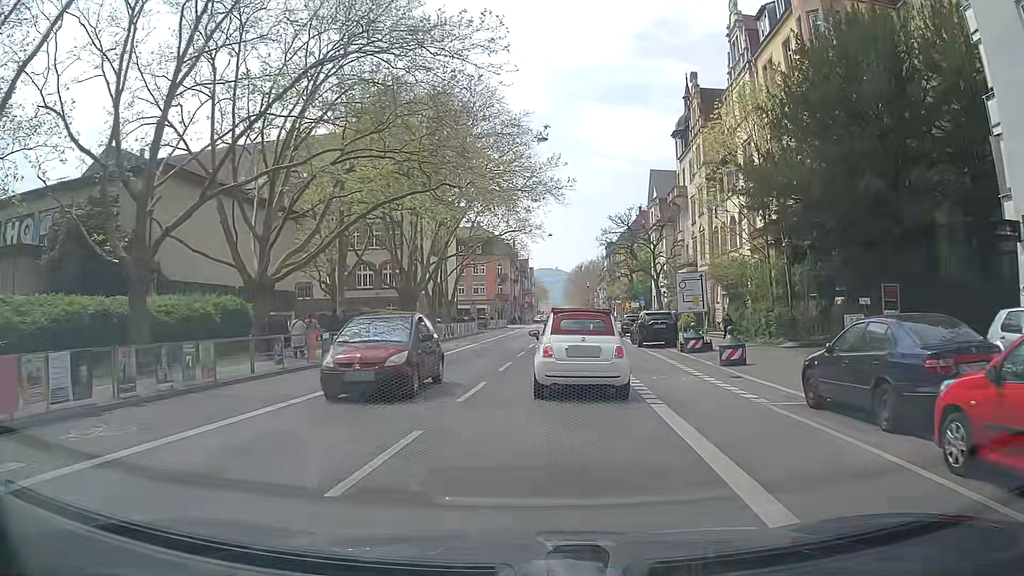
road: secondary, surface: asphalt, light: Day
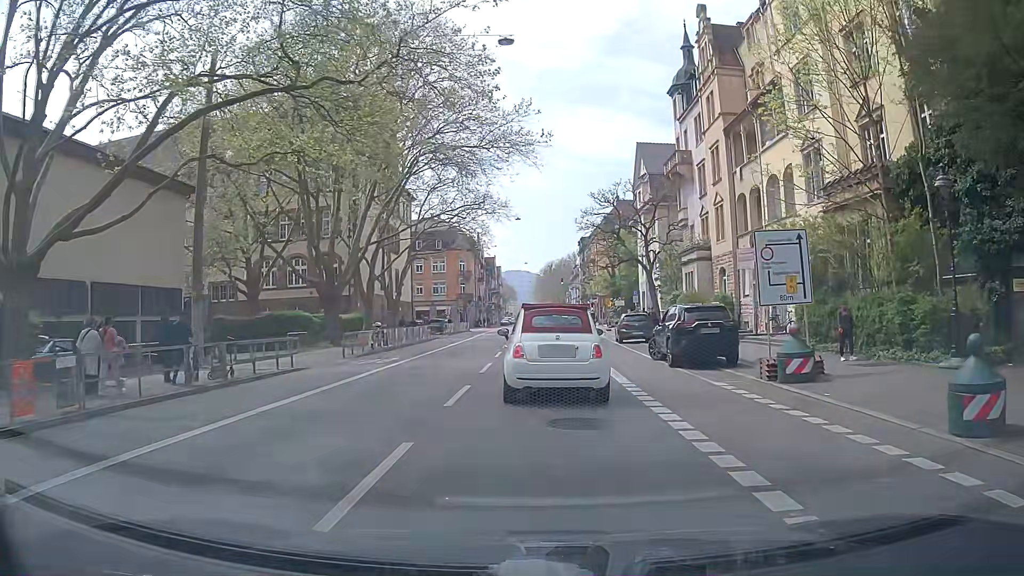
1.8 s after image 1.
(+0.3, +12.9) m; +2°
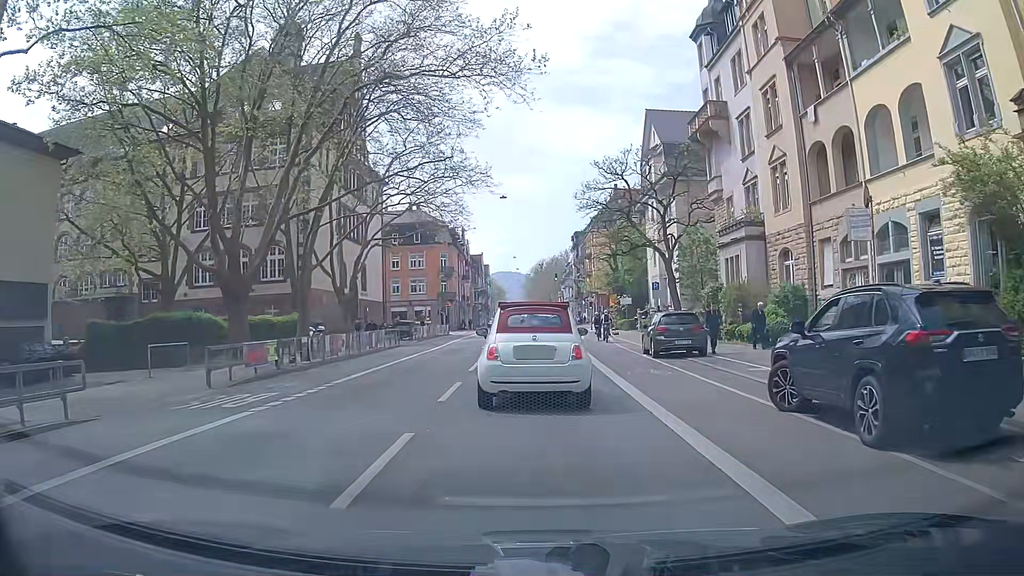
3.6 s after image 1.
(+0.3, +11.4) m; +2°
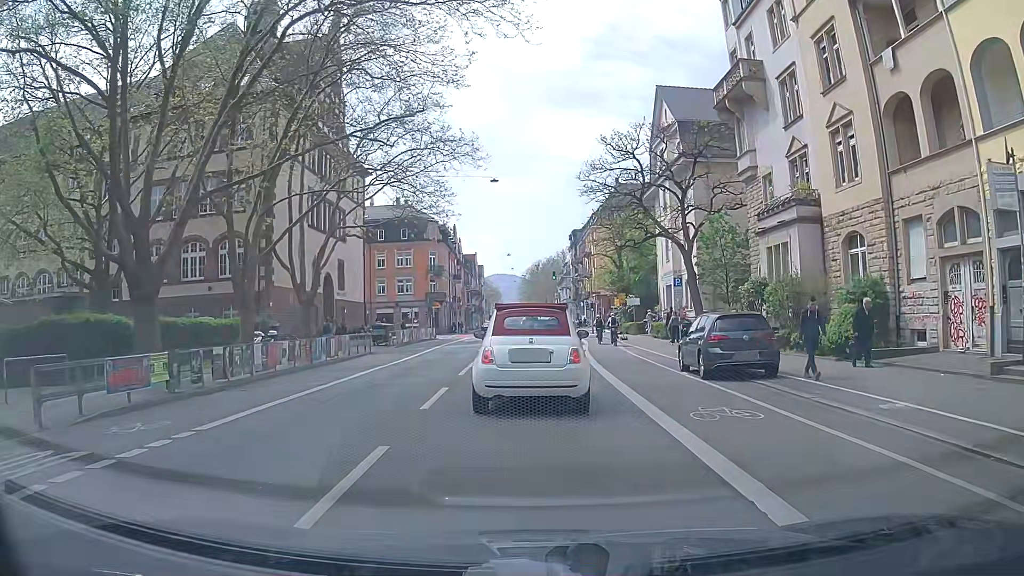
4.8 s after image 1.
(0.0, +6.6) m; 0°
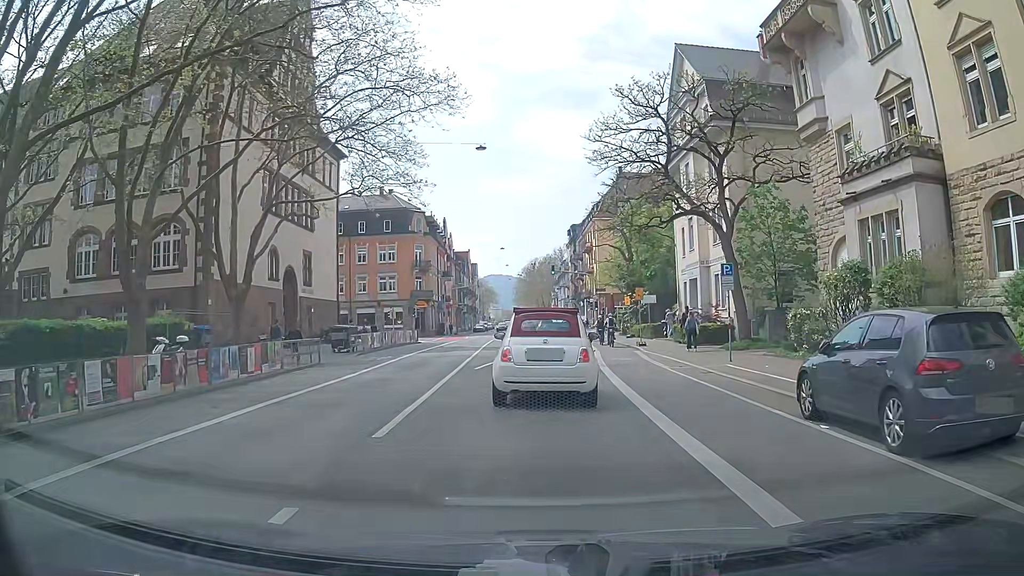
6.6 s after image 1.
(0.0, +8.2) m; +1°
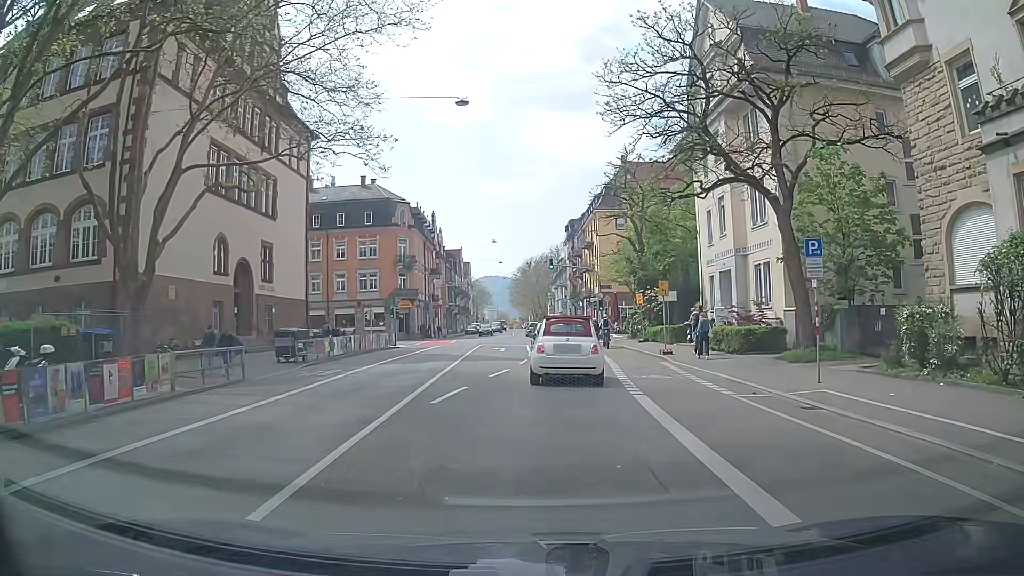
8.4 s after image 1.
(-0.1, +7.6) m; -1°
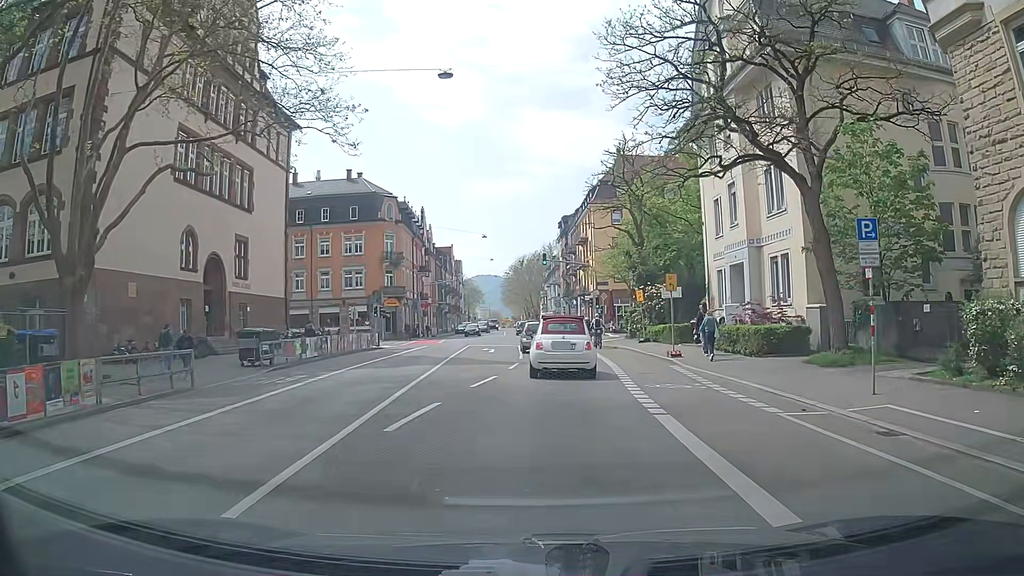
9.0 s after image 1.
(+0.1, +3.1) m; +2°
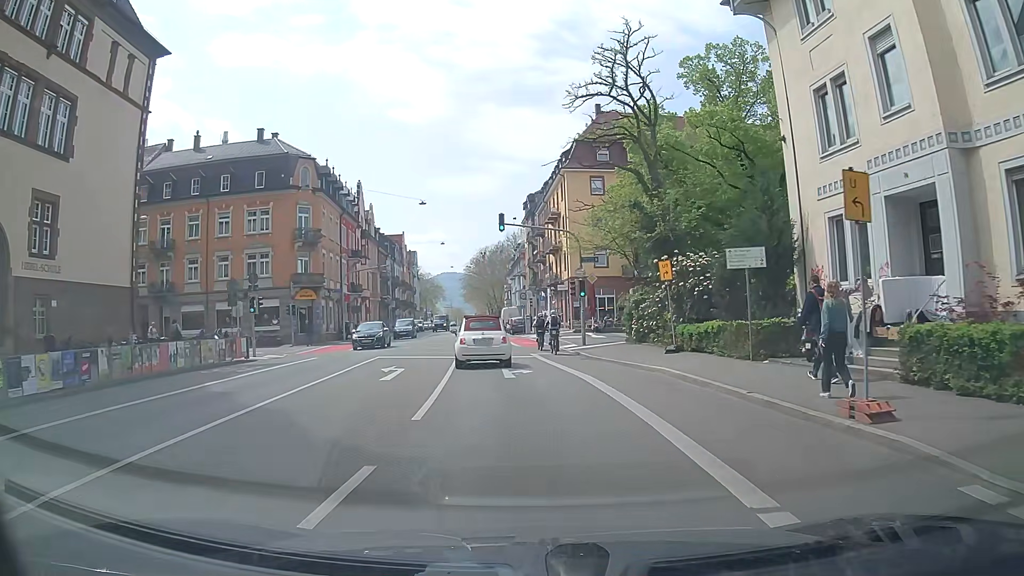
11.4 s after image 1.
(+0.5, +17.3) m; +2°
(0, +10) (0, +20) (-1, +30) (-2, +40) (-3, +50) (-4, +60) (-5, +70) (-5, +80) (-6, +90) (-7, +100) m
